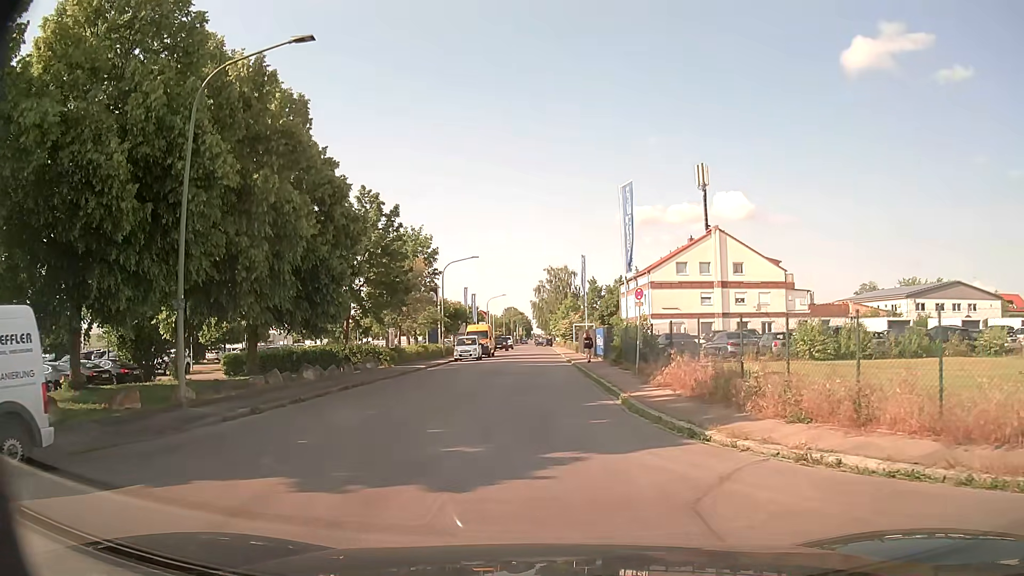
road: residential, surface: asphalt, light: Day
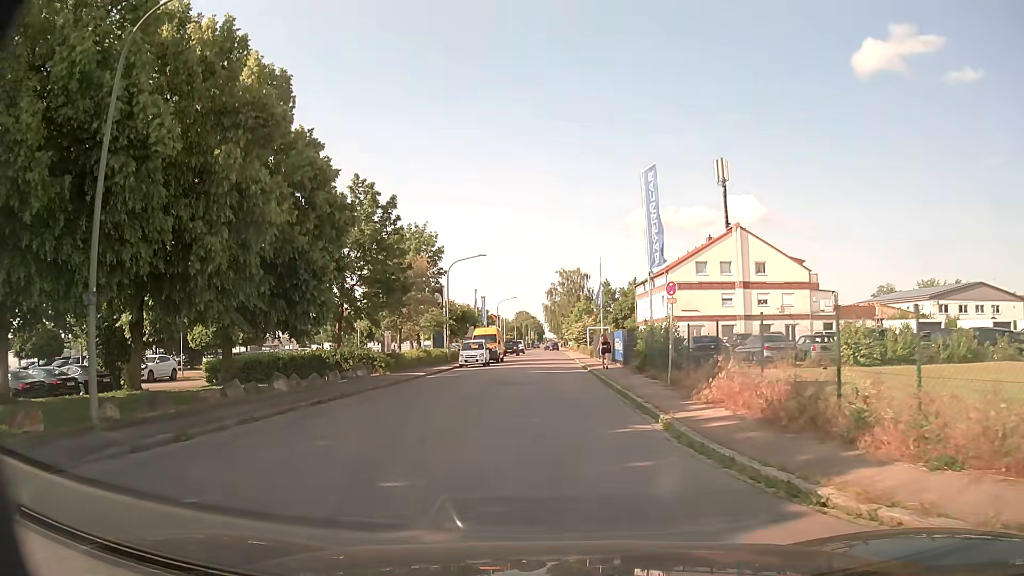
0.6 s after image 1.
(0.0, +3.7) m; -1°
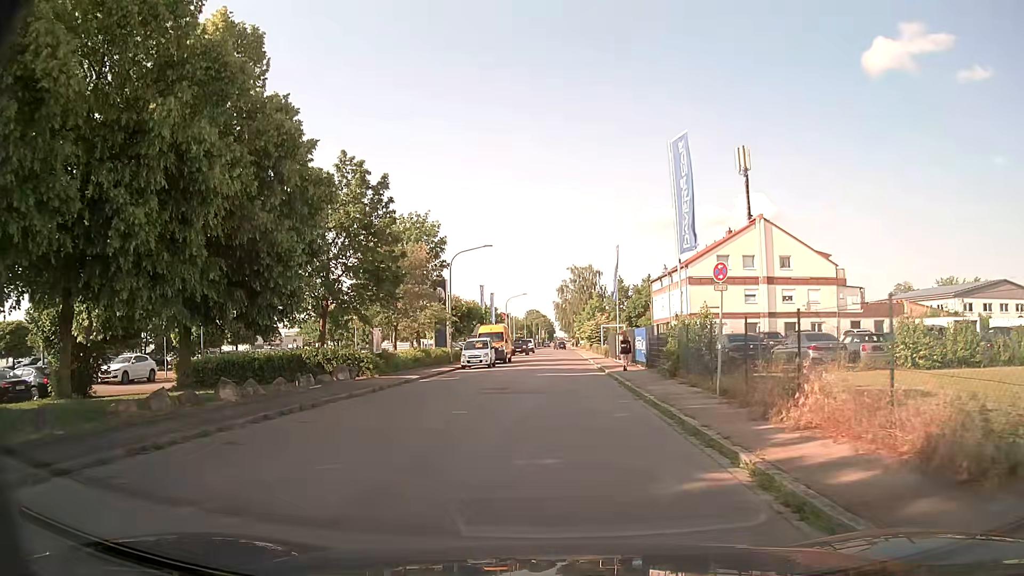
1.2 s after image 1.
(0.0, +4.1) m; -1°
(0, +10) (0, +20) (+1, +30) (+1, +40) (+1, +50) (+1, +60) (+2, +70) (+2, +80) (+2, +90) (+2, +100) m
